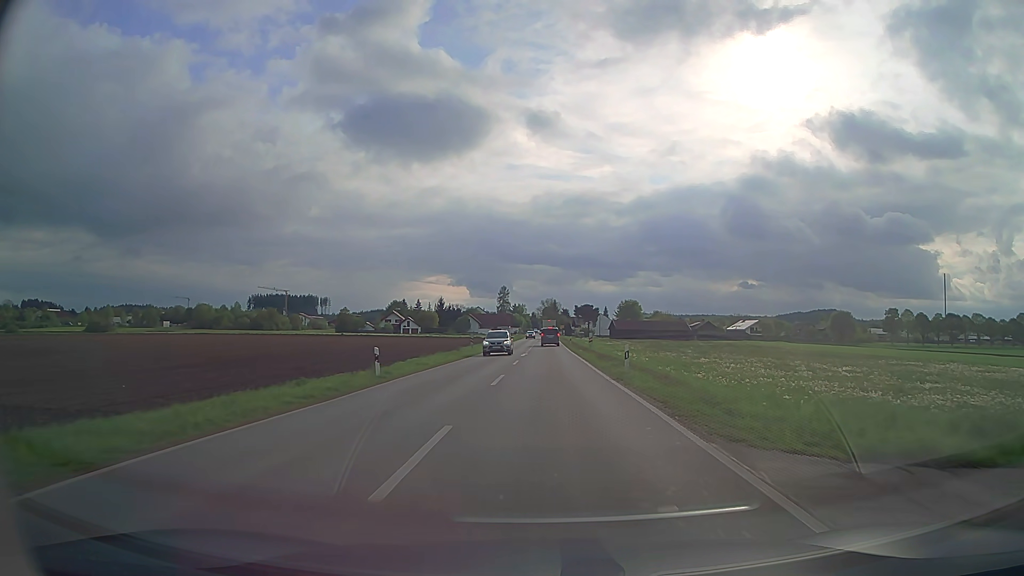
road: secondary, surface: asphalt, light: Day
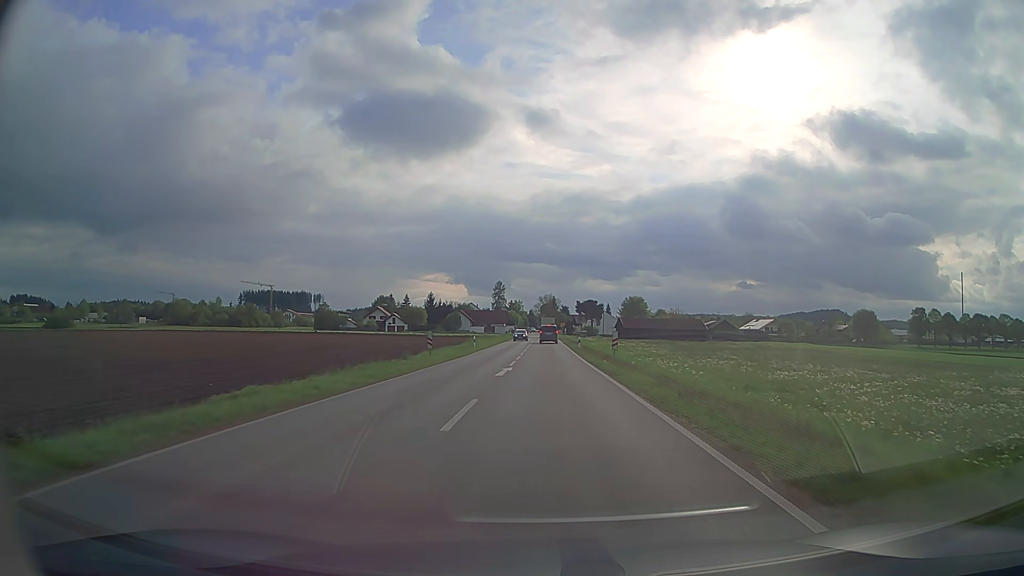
(0.0, +20.4) m; 0°
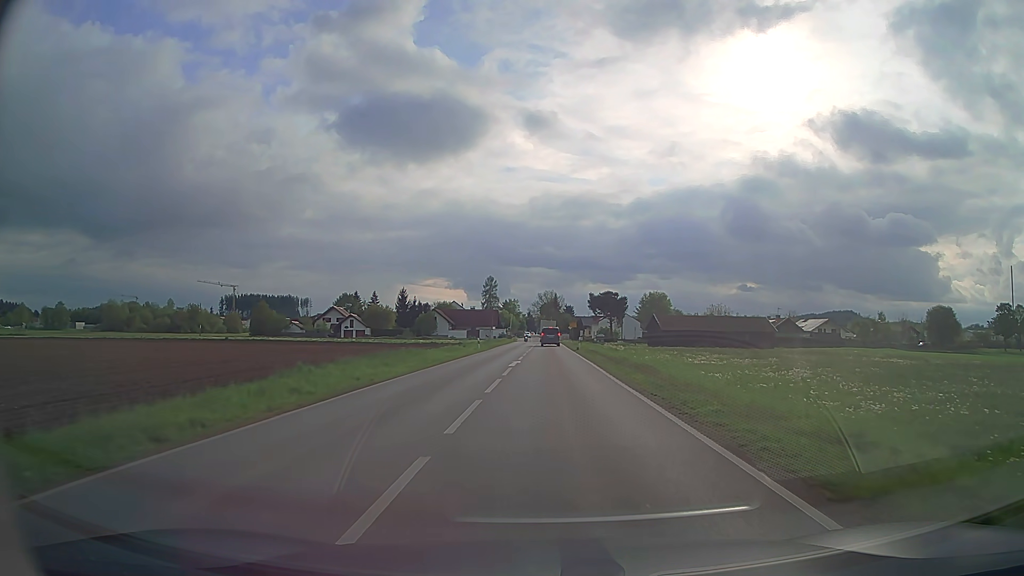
(0.0, +48.6) m; 0°
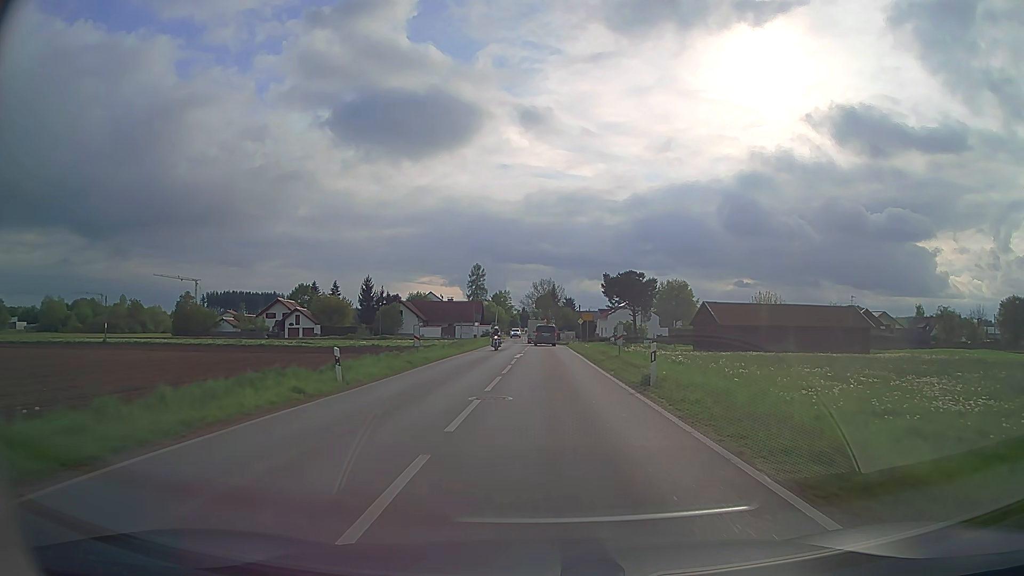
(0.0, +36.1) m; 0°
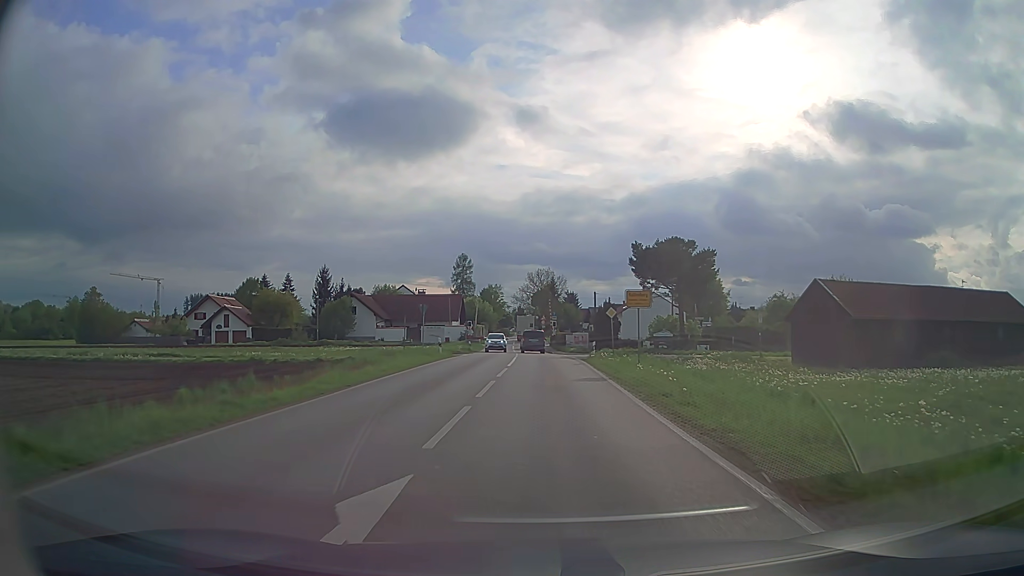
(0.0, +31.0) m; 0°
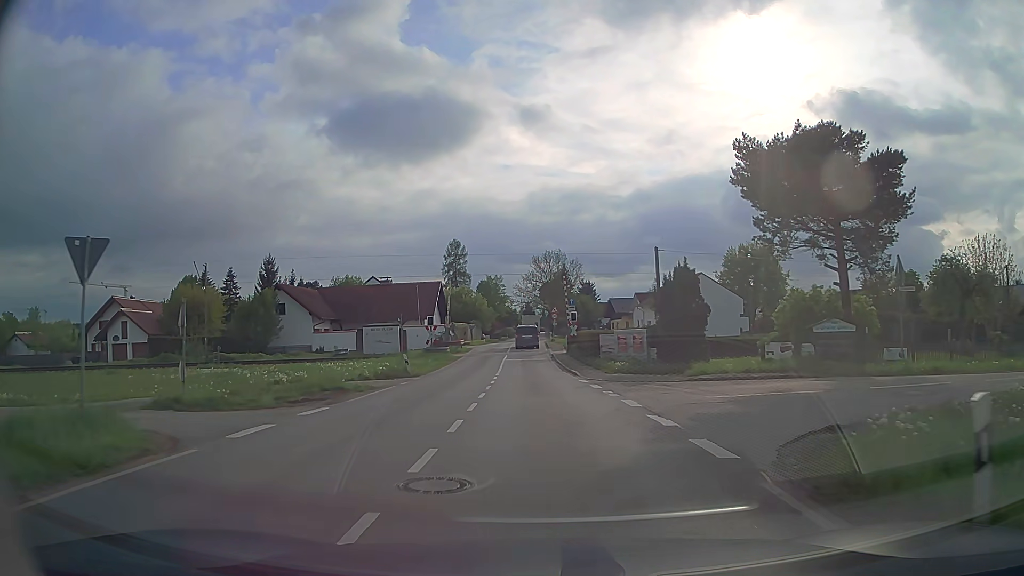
(-0.1, +31.0) m; -1°
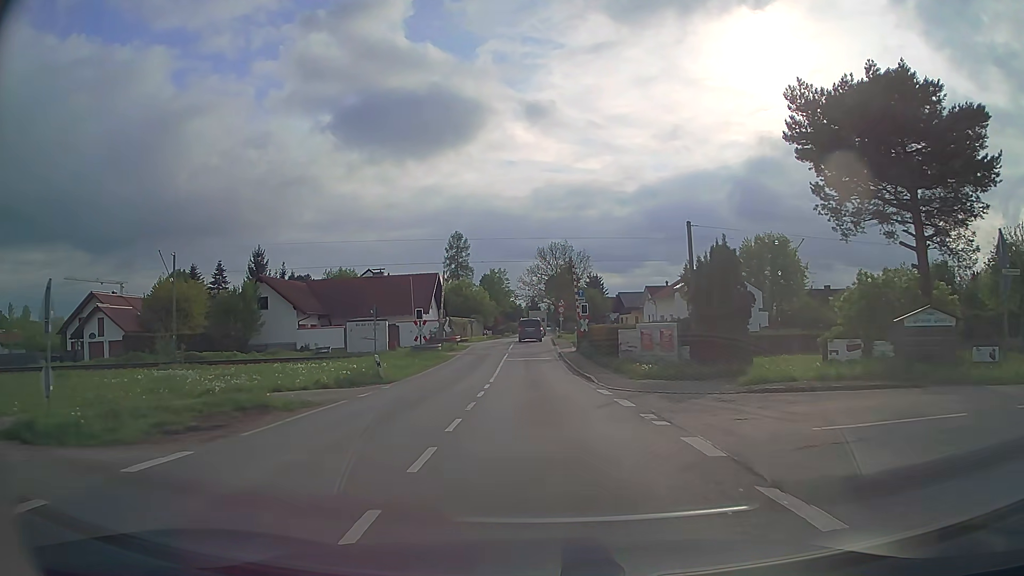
(0.0, +6.0) m; -1°
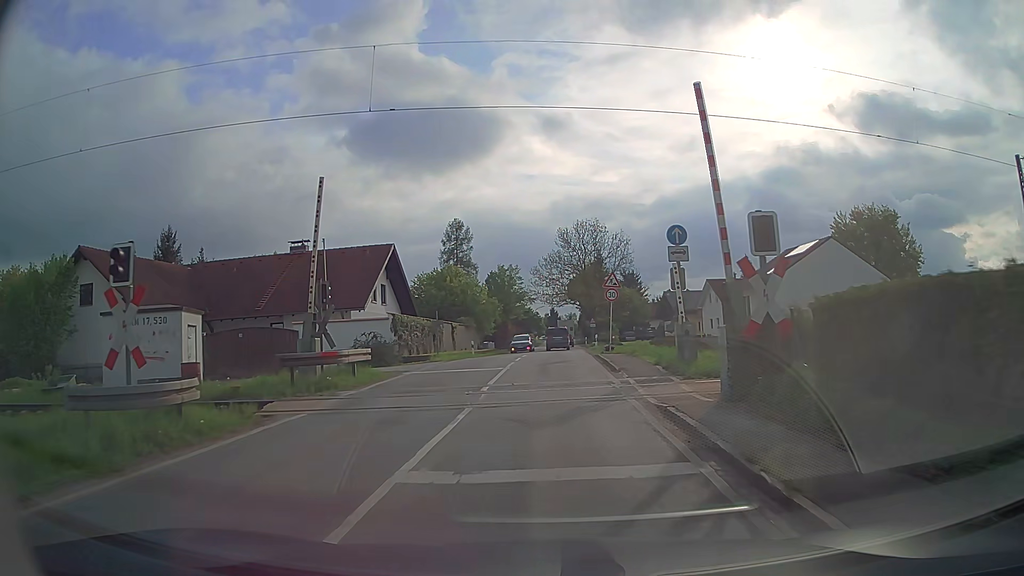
(-0.5, +30.2) m; -2°
(0, +10) (0, +20) (0, +30) (+1, +40) (+1, +50) (+2, +60) (+2, +70) (+3, +80) (+3, +90) (+4, +100) m
